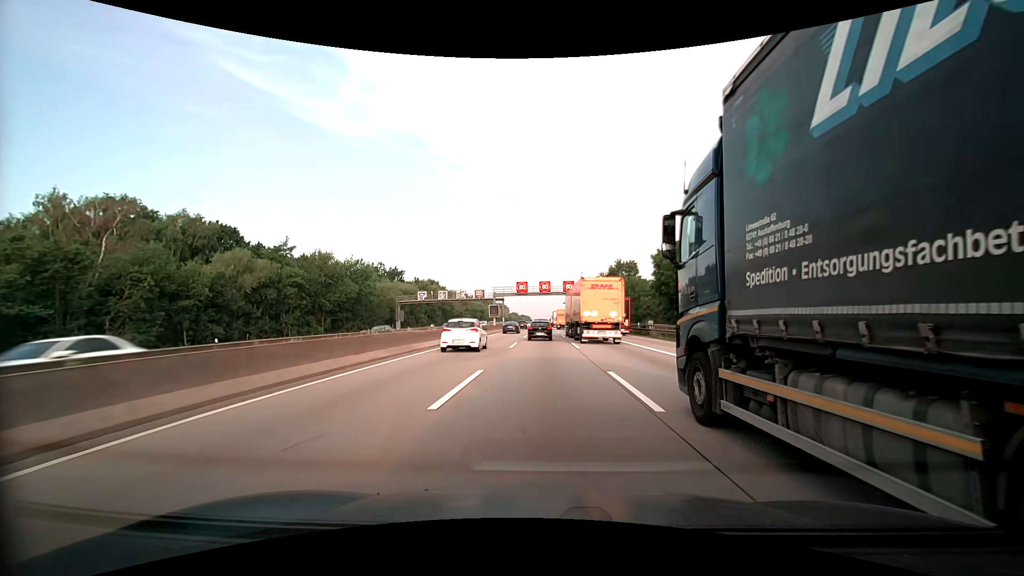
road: motorway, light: Day
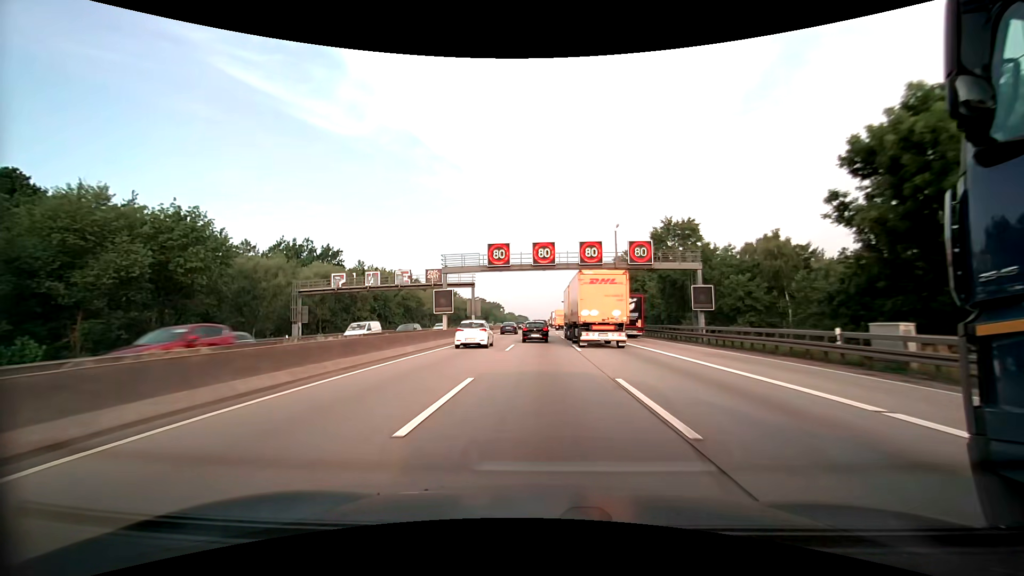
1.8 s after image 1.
(+0.1, +37.8) m; 0°
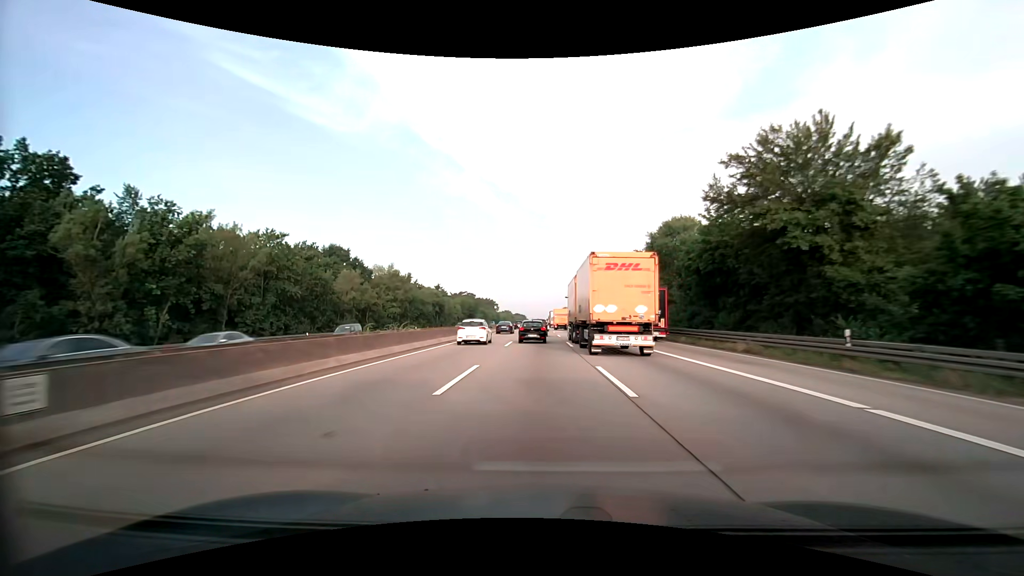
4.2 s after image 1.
(0.0, +50.9) m; 0°
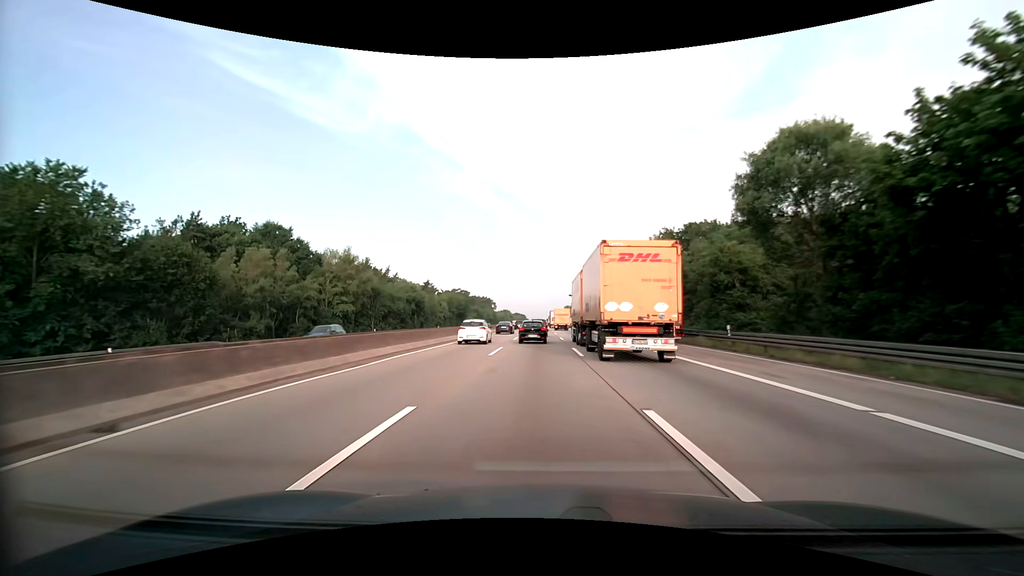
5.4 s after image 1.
(0.0, +25.5) m; 0°
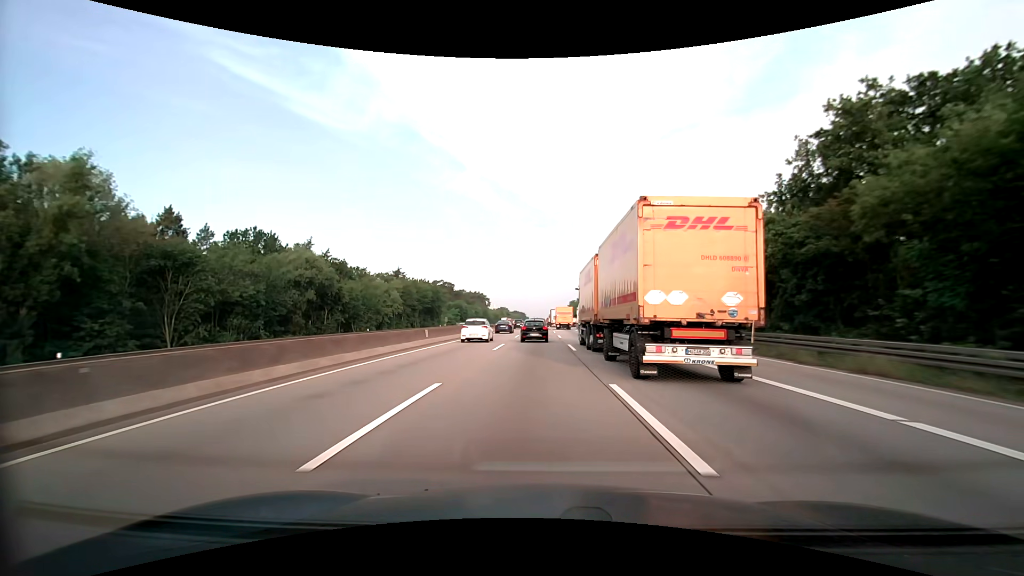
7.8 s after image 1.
(0.0, +51.2) m; 0°
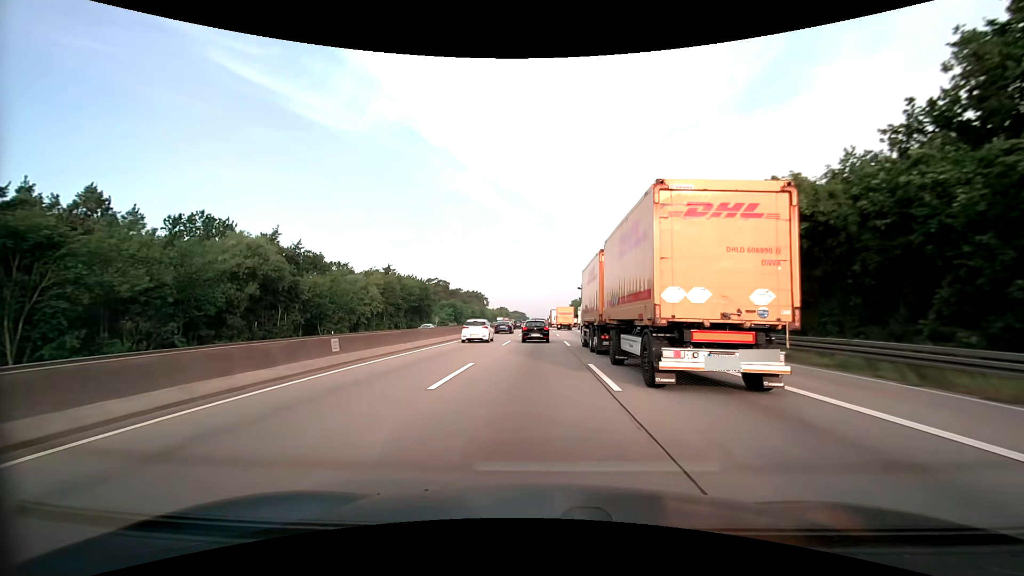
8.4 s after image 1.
(0.0, +12.9) m; 0°
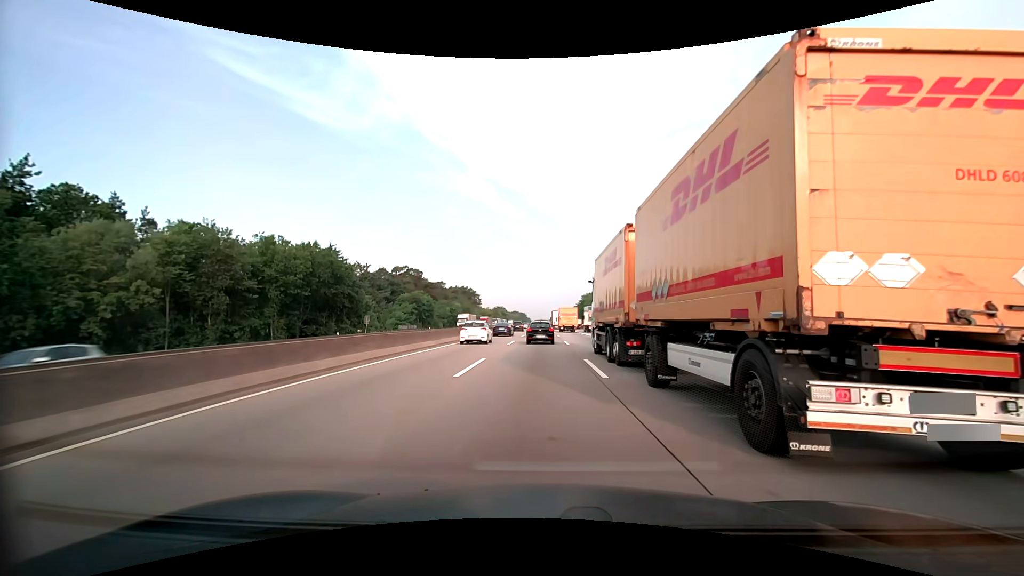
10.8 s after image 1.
(-0.1, +51.6) m; 0°
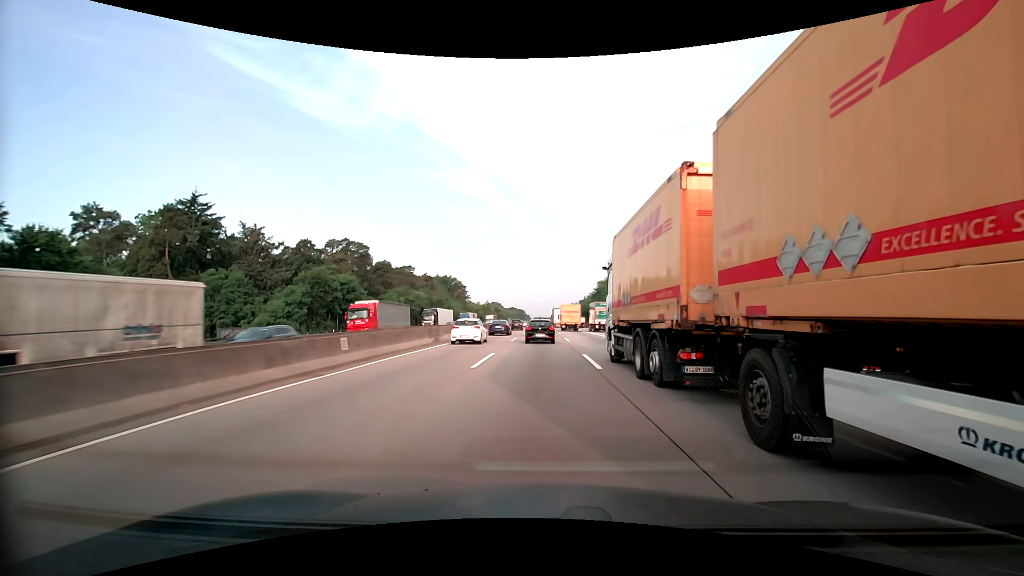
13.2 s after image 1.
(0.0, +52.0) m; 0°
(0, +10) (0, +20) (0, +30) (0, +40) (0, +50) (0, +60) (0, +70) (0, +80) (0, +90) (0, +100) m
